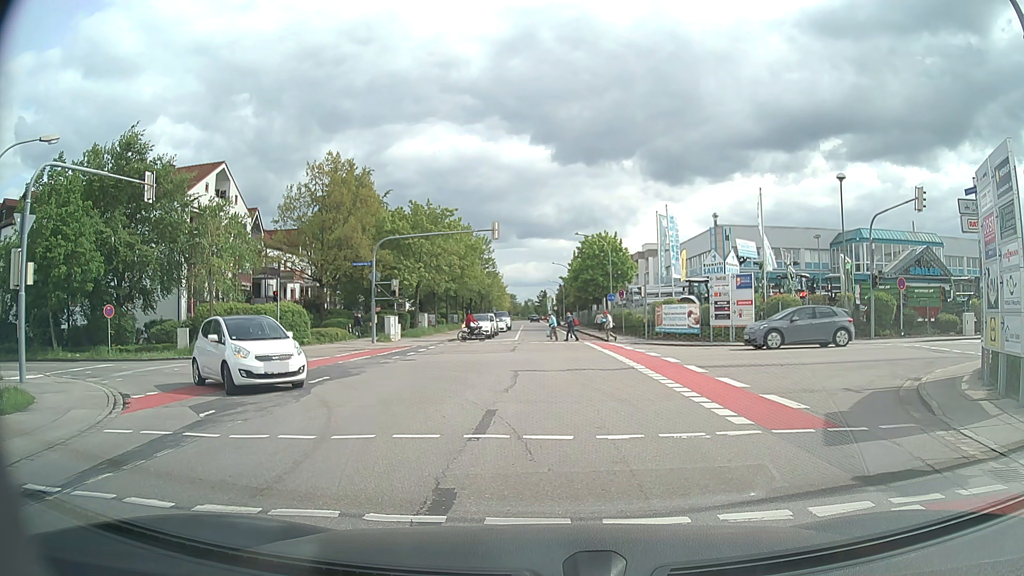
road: tertiary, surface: asphalt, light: Day
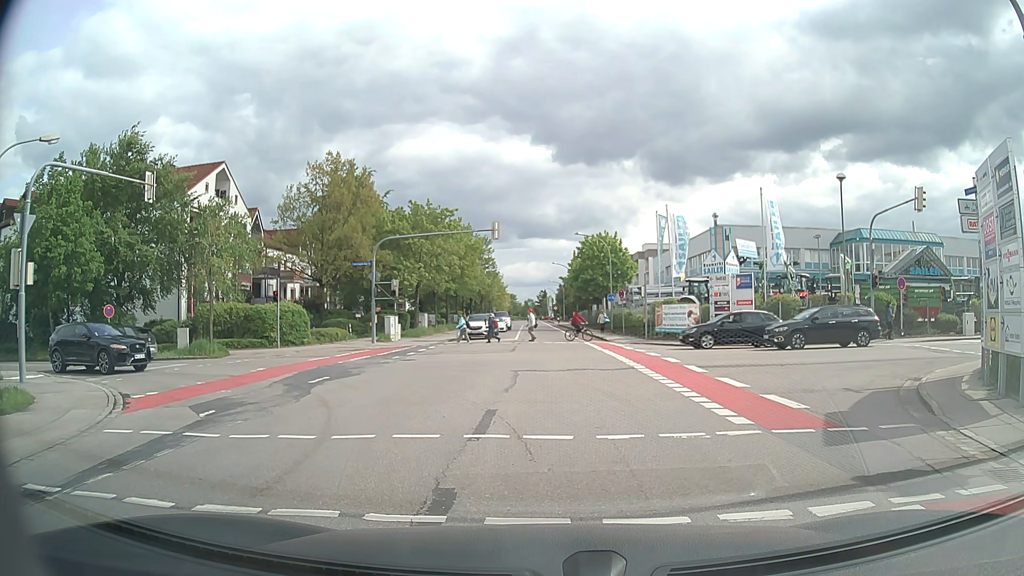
(0.0, 0.0) m; 0°
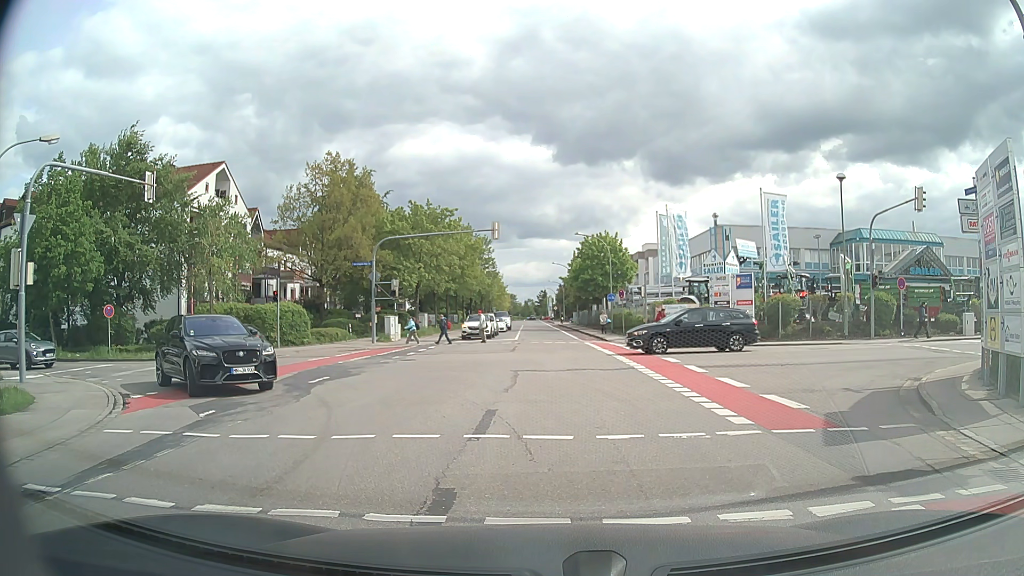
(0.0, 0.0) m; 0°
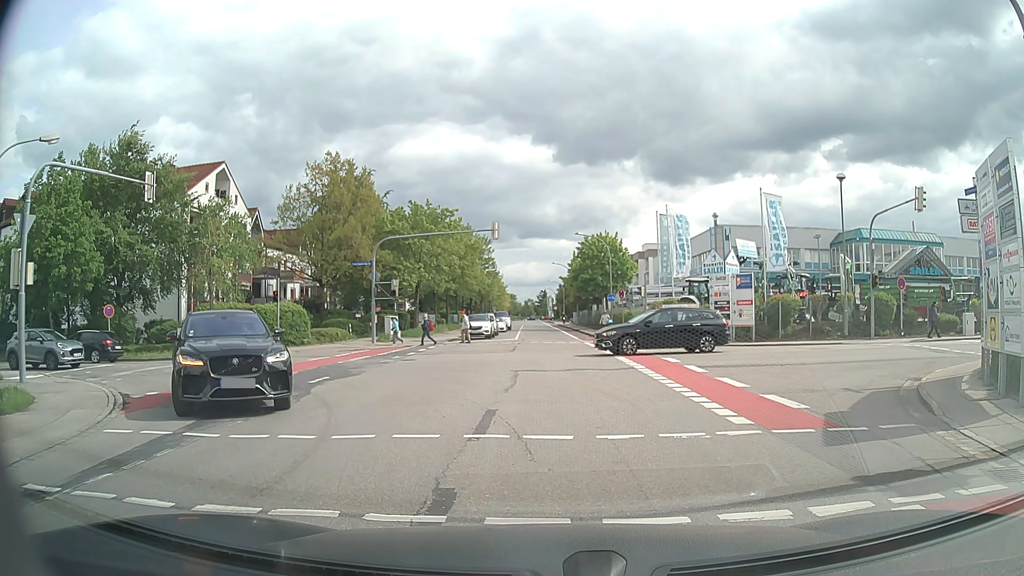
(0.0, 0.0) m; 0°
